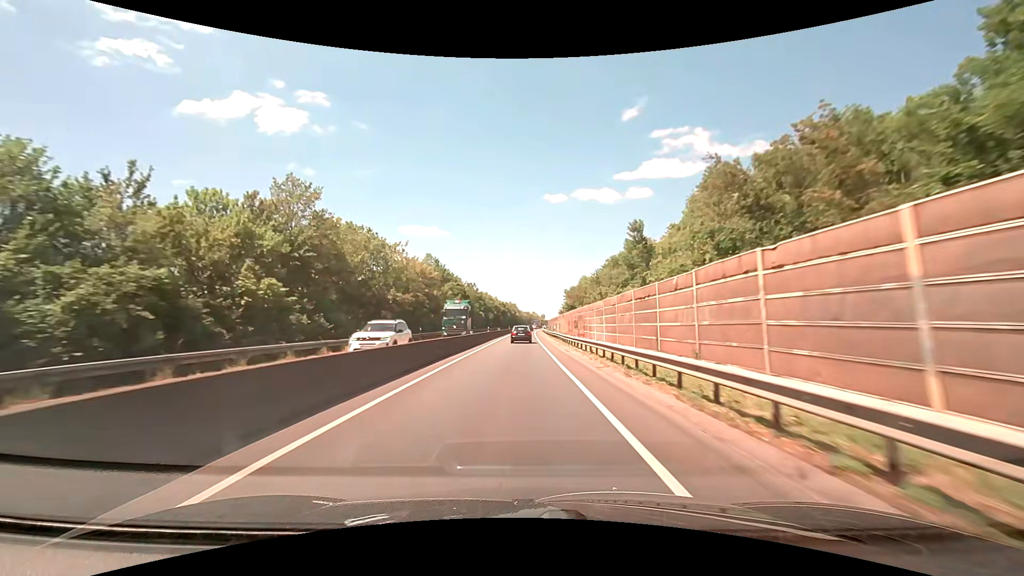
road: trunk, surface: asphalt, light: Day
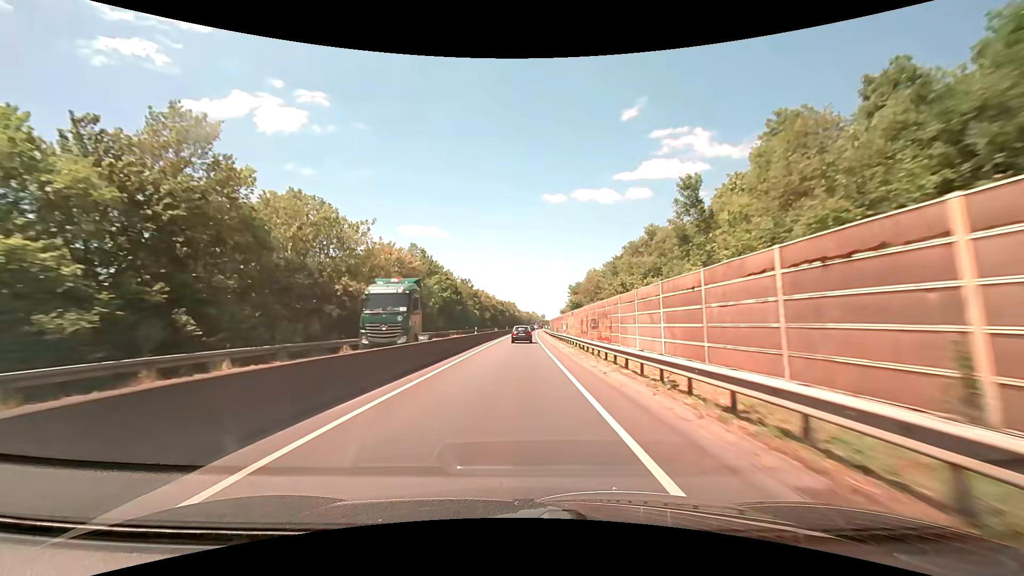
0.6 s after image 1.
(0.0, +12.8) m; 0°
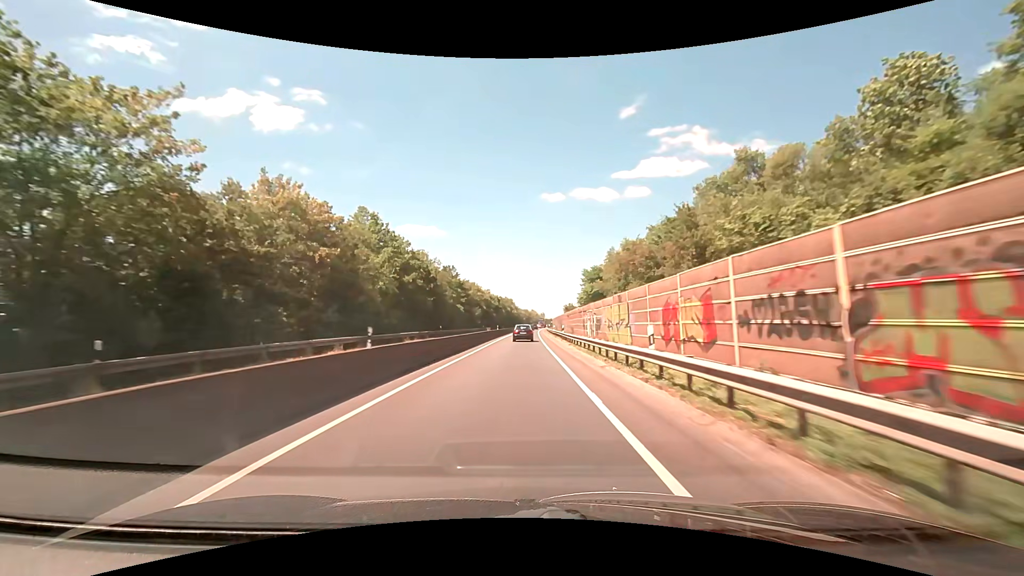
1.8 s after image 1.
(0.0, +26.1) m; 0°
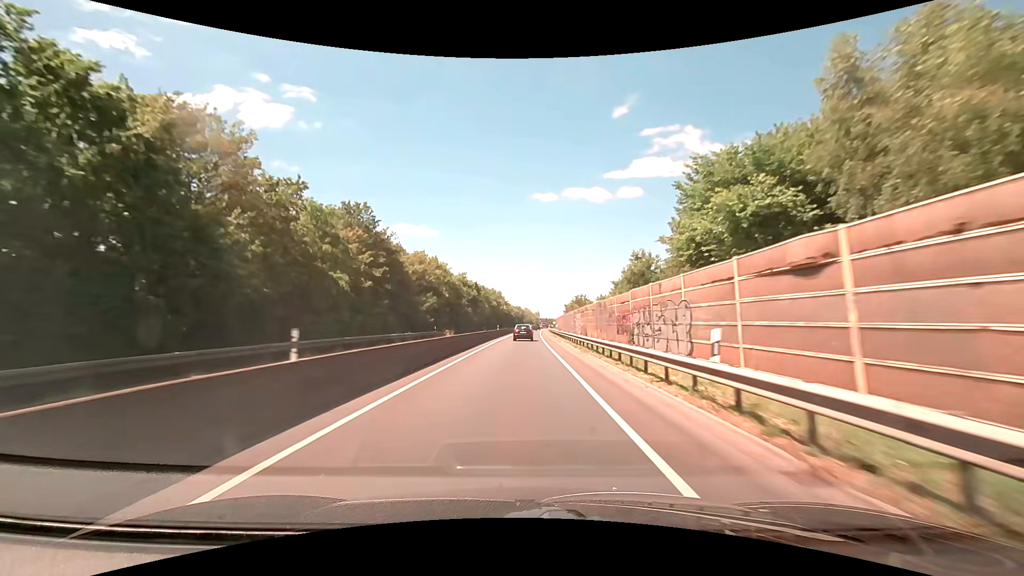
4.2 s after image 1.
(+0.4, +52.3) m; +1°
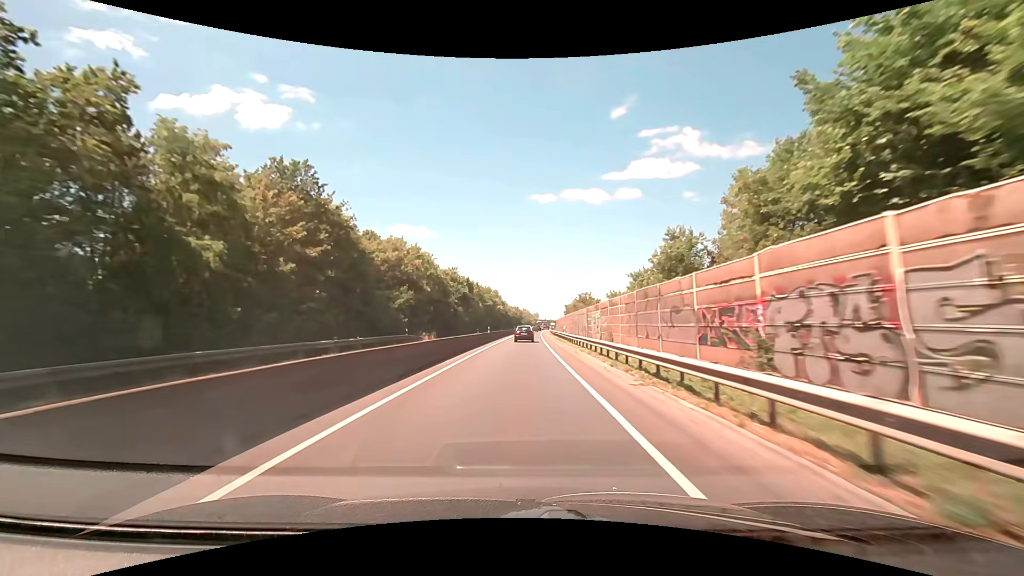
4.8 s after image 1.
(0.0, +13.0) m; 0°
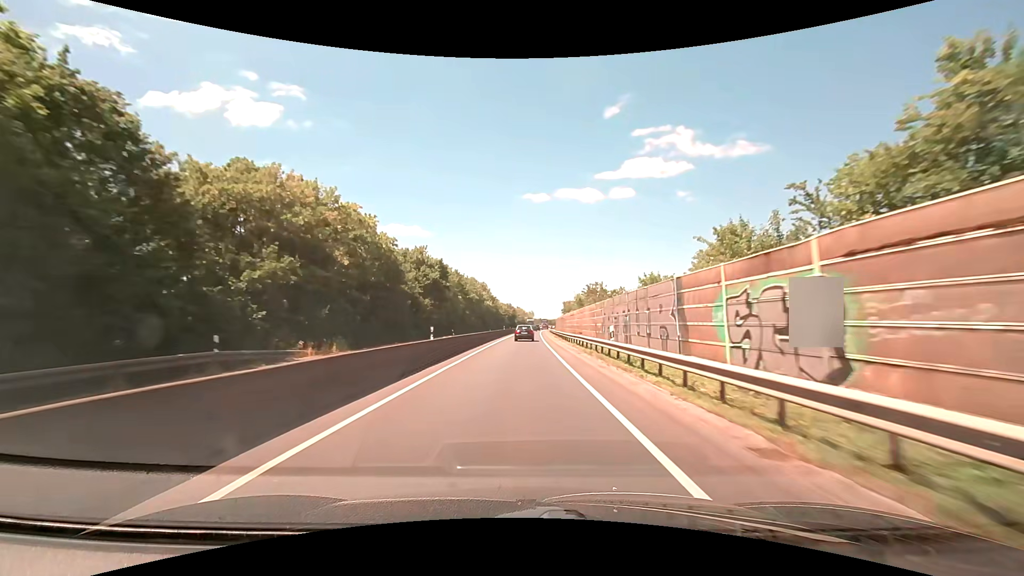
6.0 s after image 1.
(+0.1, +26.3) m; +1°
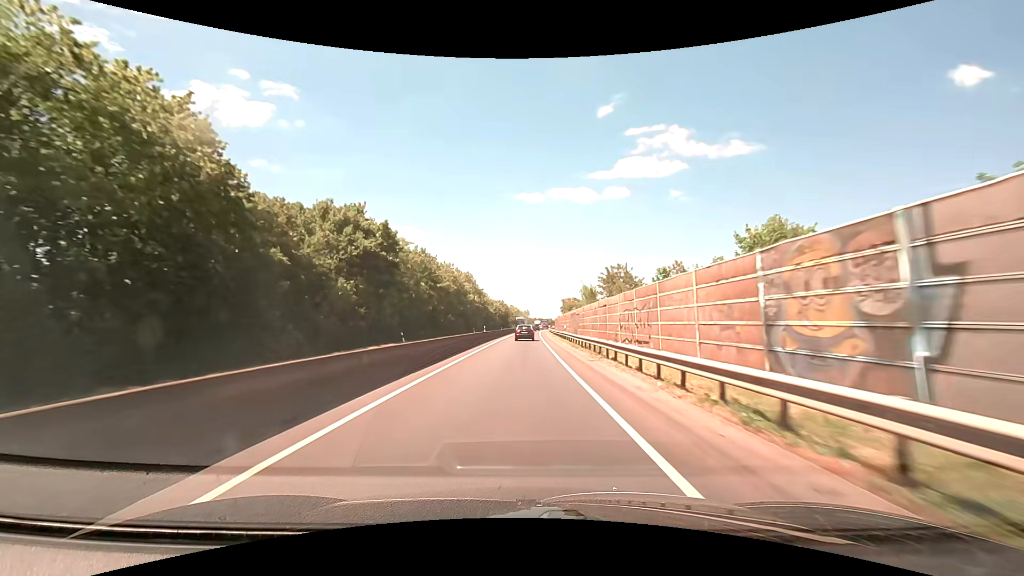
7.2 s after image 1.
(+0.2, +26.3) m; +1°
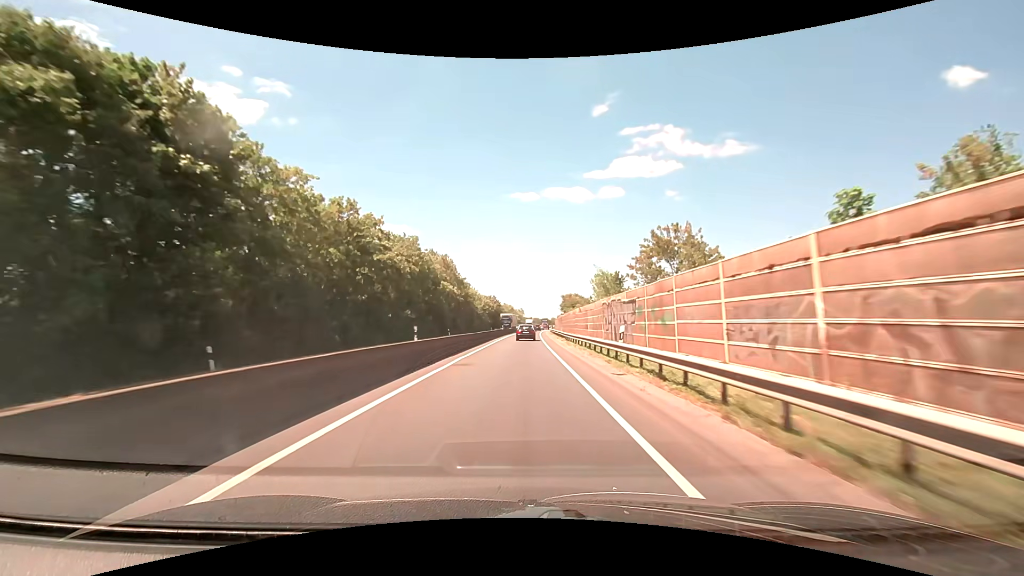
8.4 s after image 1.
(+0.1, +26.1) m; 0°
(0, +10) (0, +20) (0, +30) (0, +40) (+1, +50) (+1, +60) (+1, +70) (+1, +80) (+2, +90) (+2, +100) m
